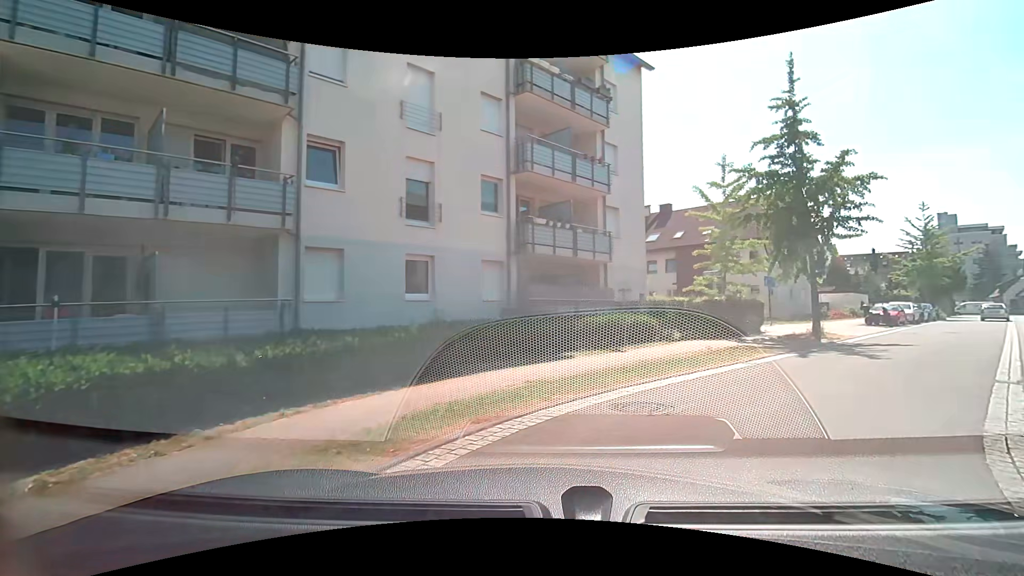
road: residential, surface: asphalt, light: Day
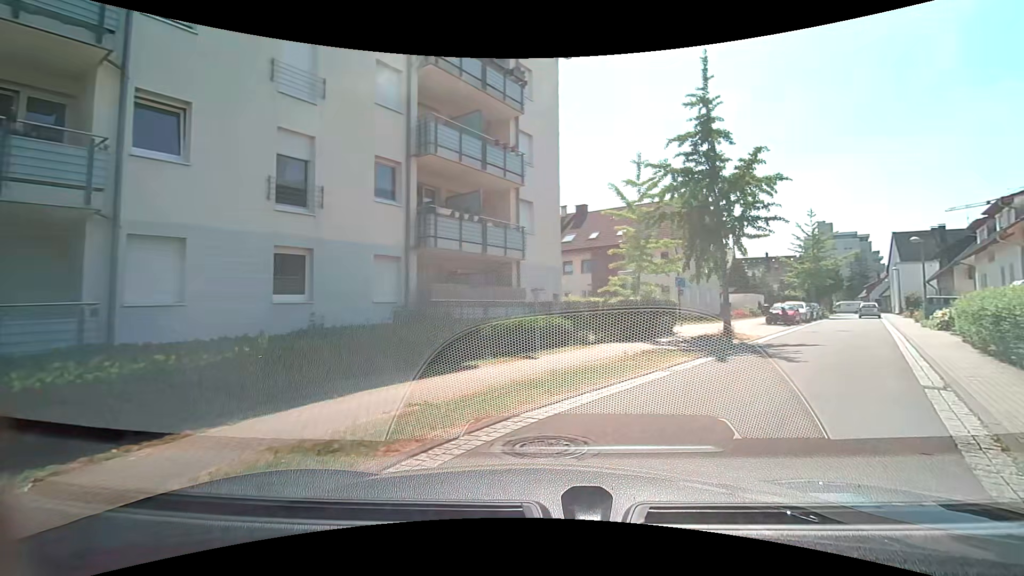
(+0.1, +1.9) m; +11°
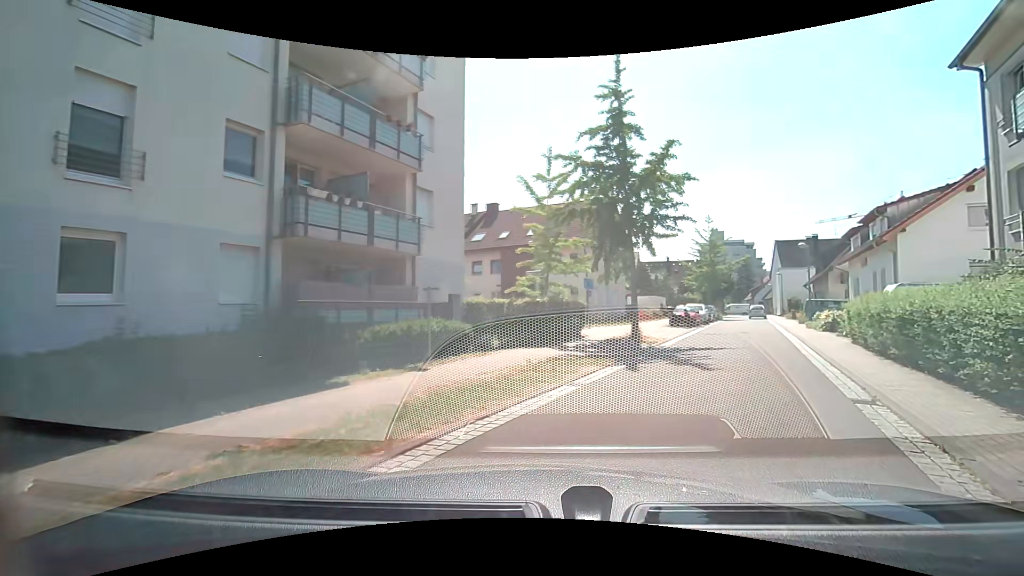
(+0.1, +2.0) m; +13°
